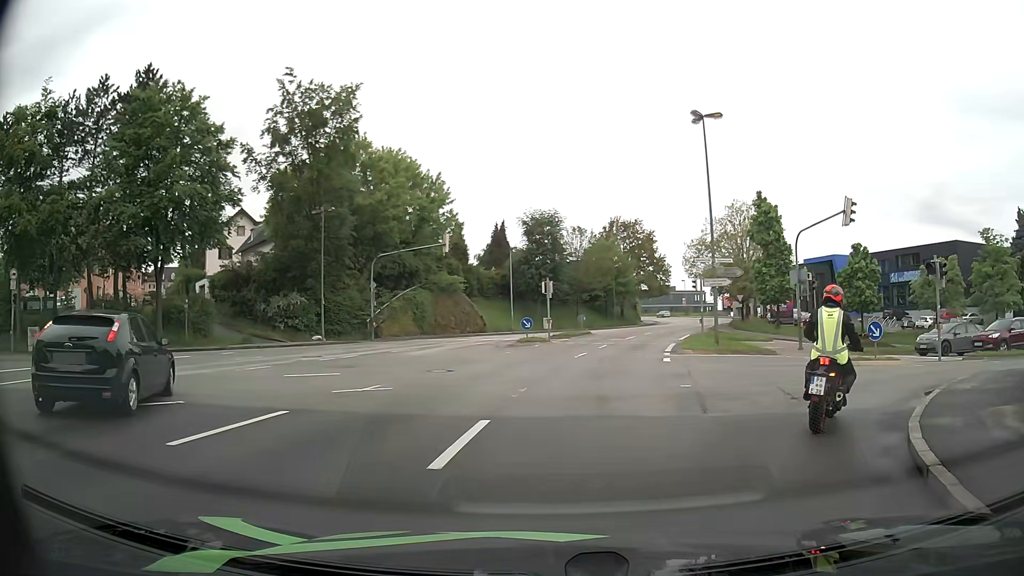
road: tertiary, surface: asphalt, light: Day
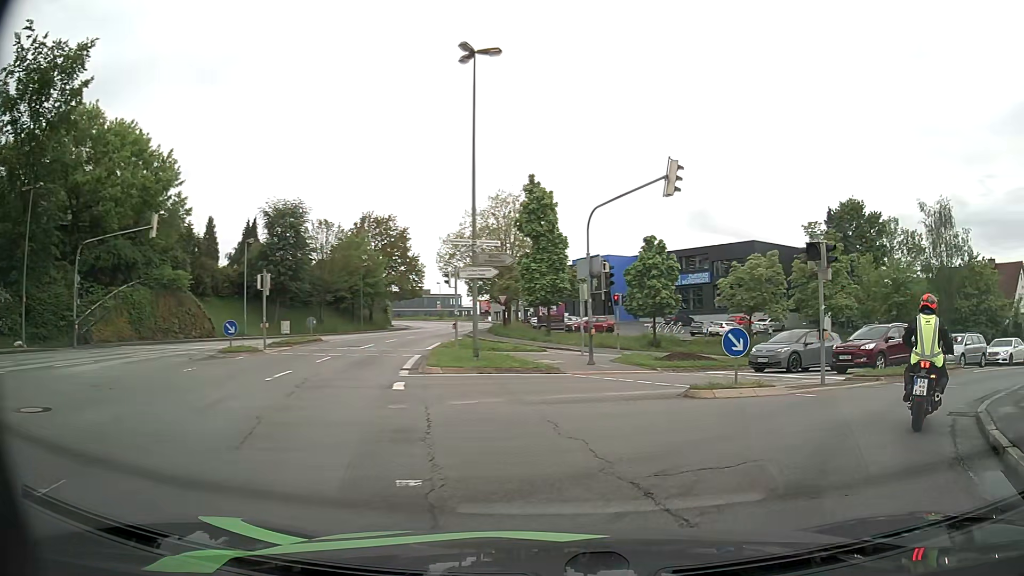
(+1.4, +7.9) m; +22°
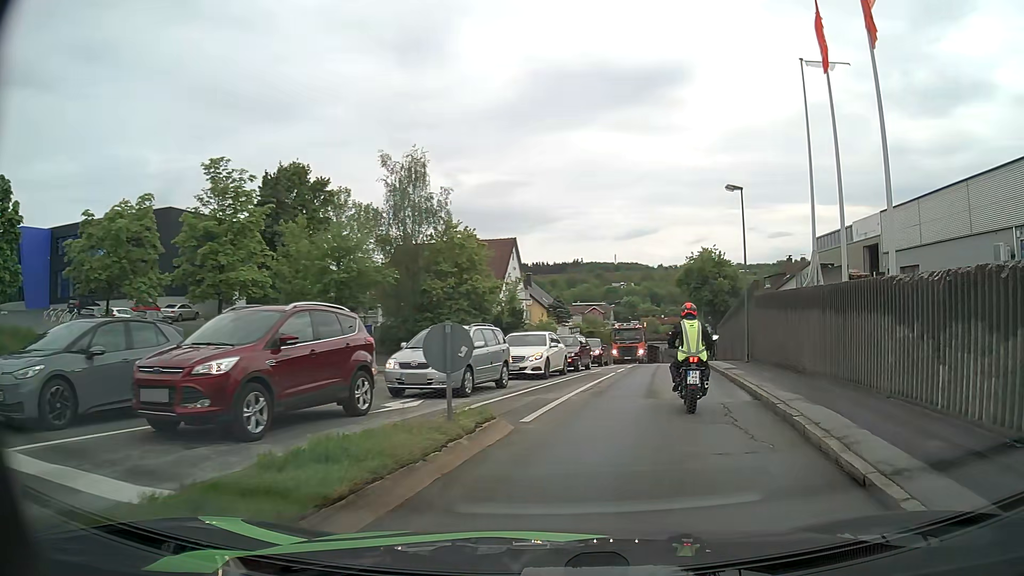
(+6.6, +13.1) m; +48°
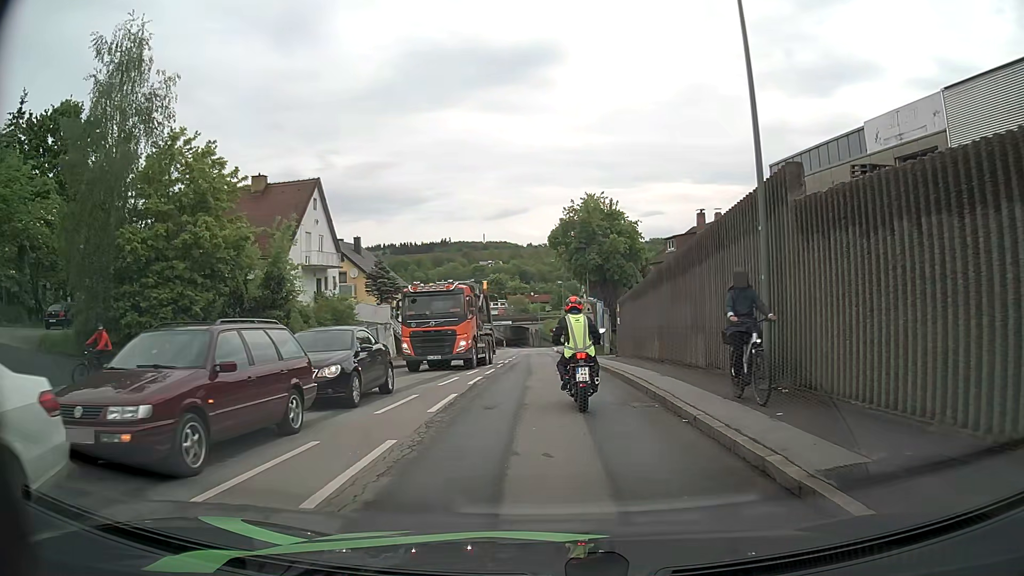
(+3.1, +19.8) m; +10°
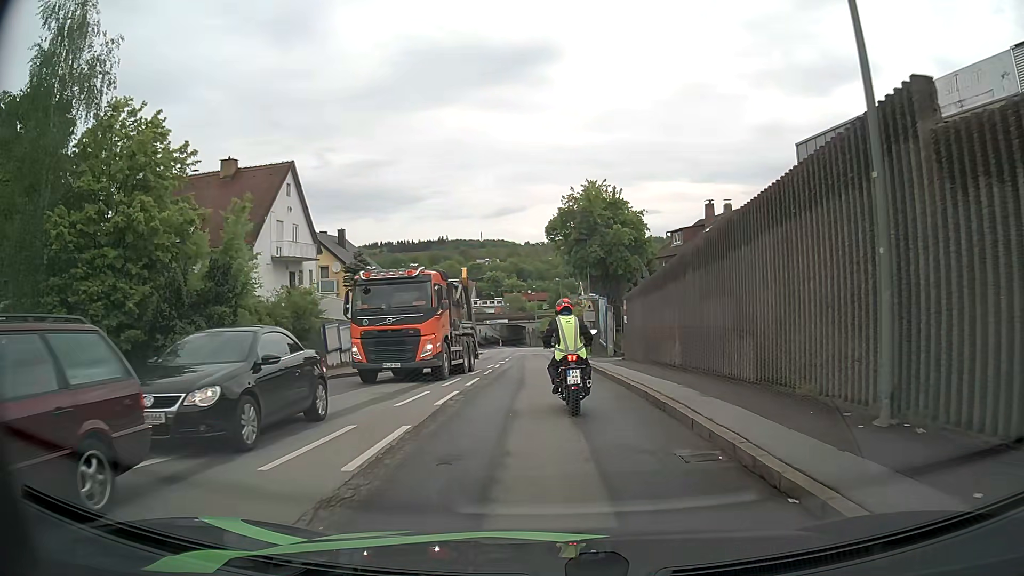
(0.0, +4.3) m; +1°
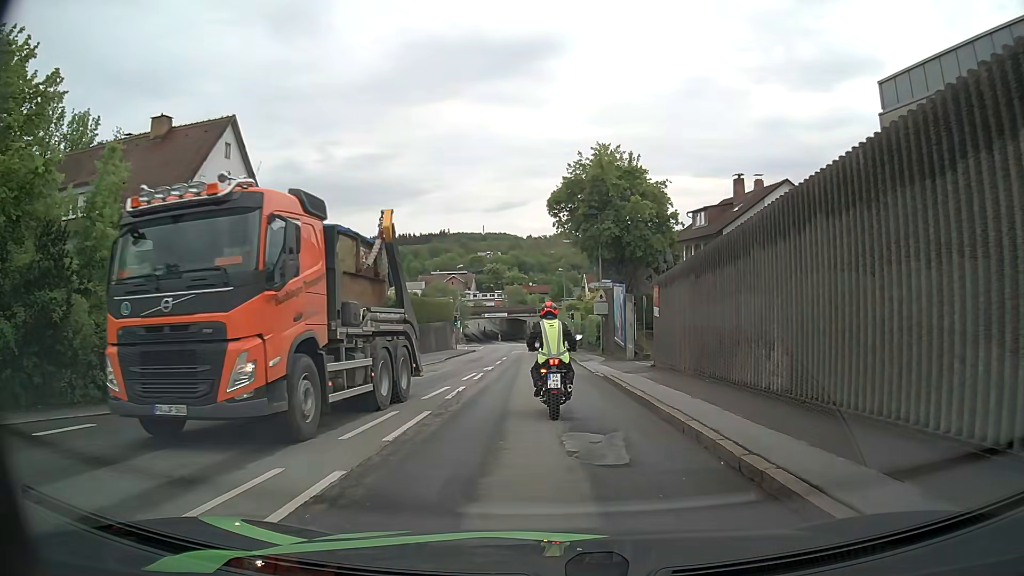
(0.0, +8.4) m; 0°
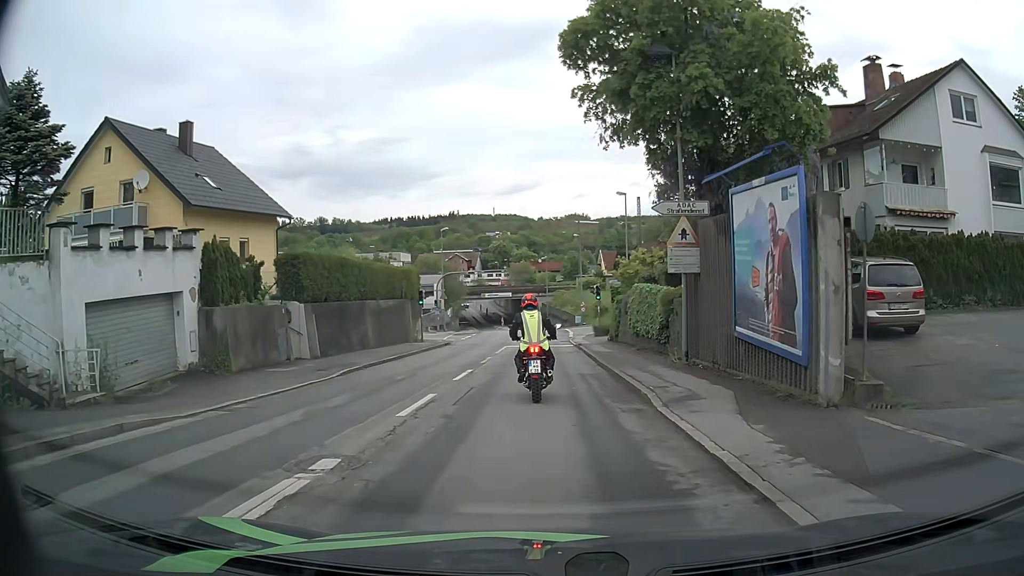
(-0.1, +21.1) m; -1°
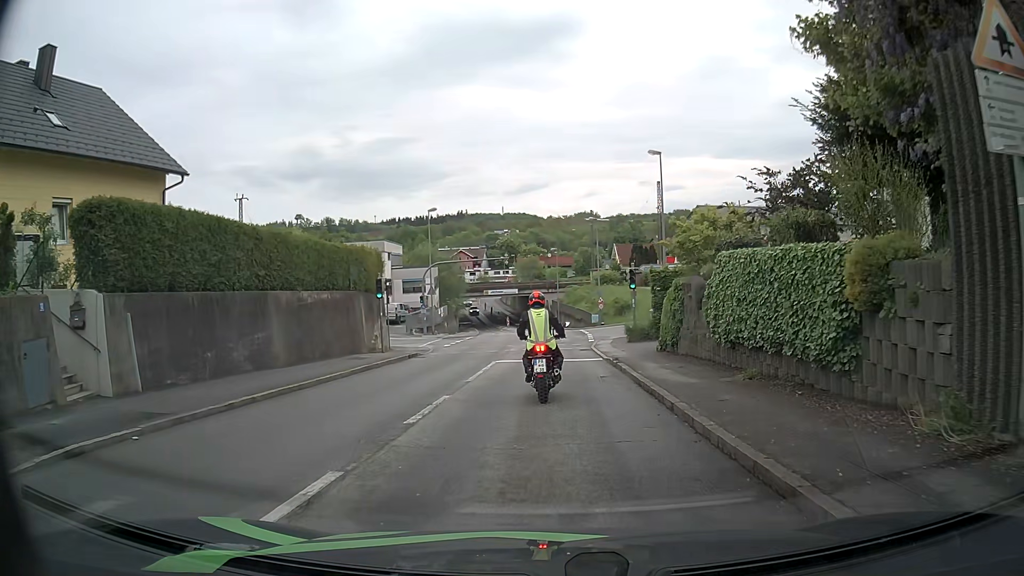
(-0.2, +12.2) m; -1°
(0, +10) (0, +20) (0, +30) (-2, +40) (-10, +45) (-20, +46) (-29, +44) (-39, +43) (-49, +41) (-59, +40) m
